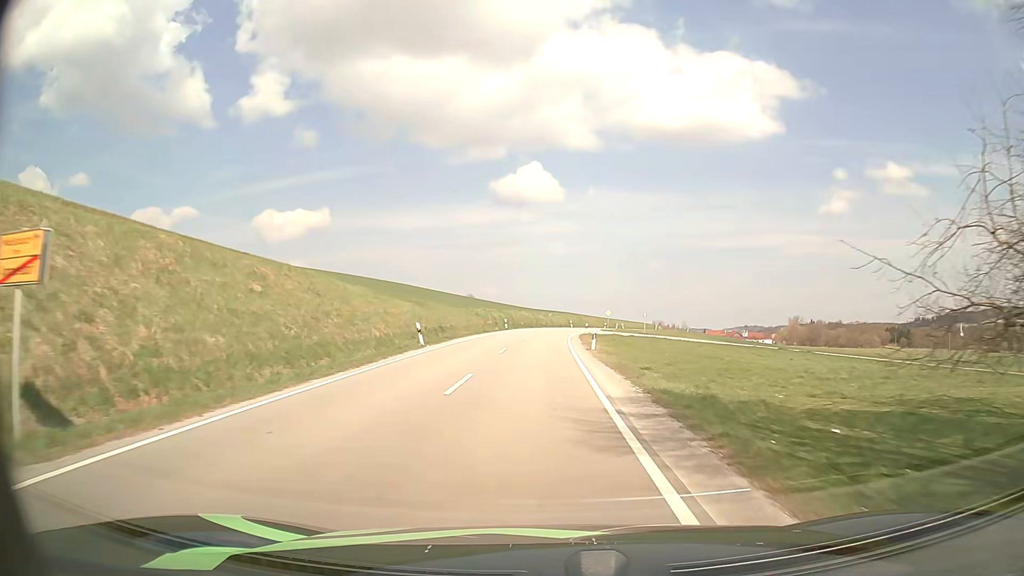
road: secondary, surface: asphalt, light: Day
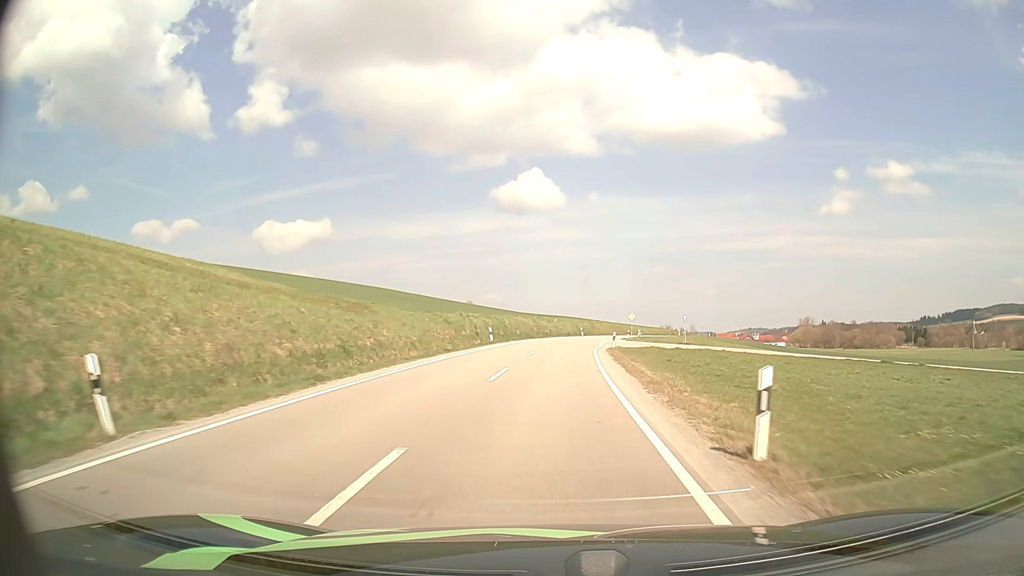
(-0.1, +21.2) m; 0°
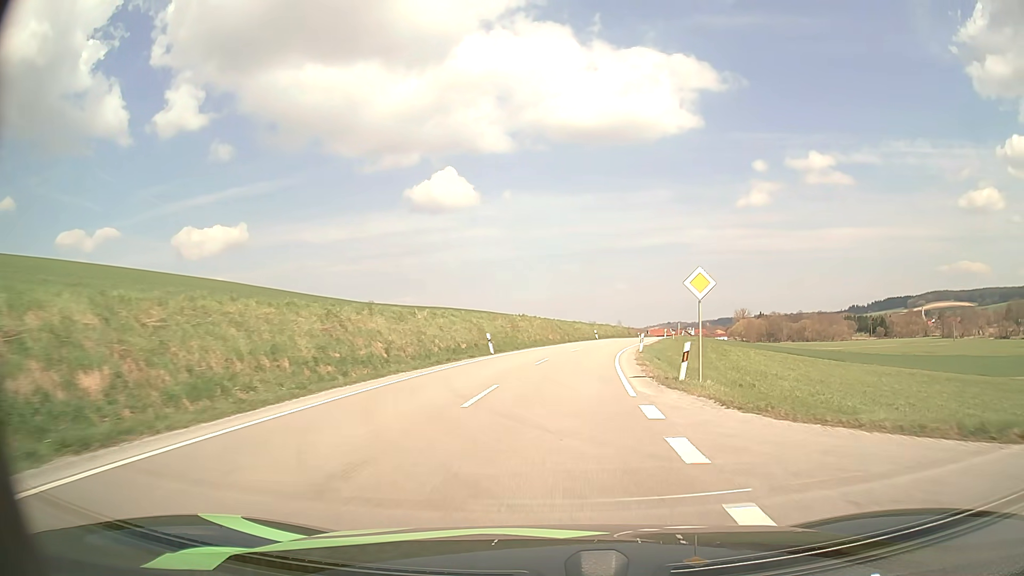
(+2.7, +52.3) m; +7°
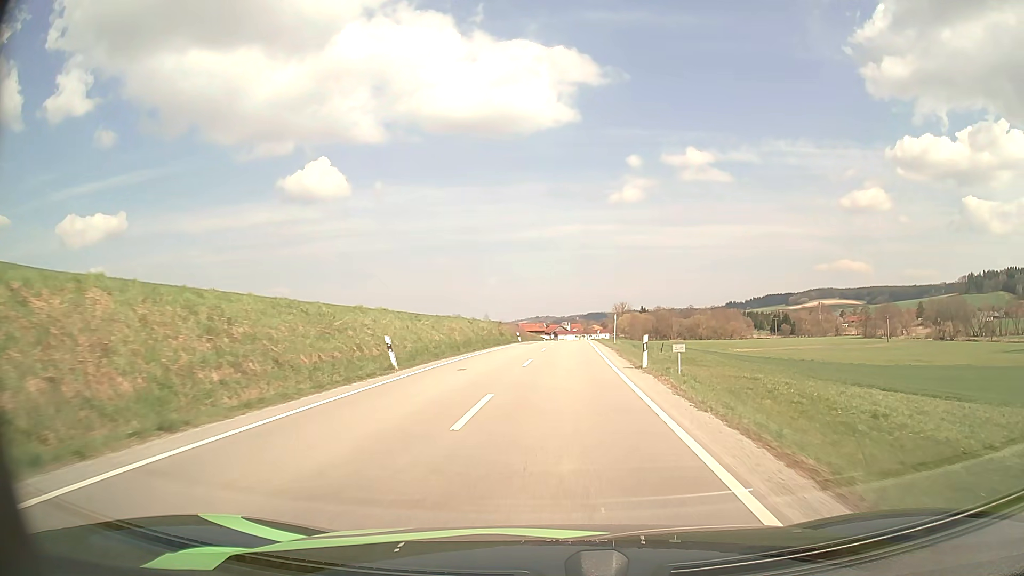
(+5.6, +50.5) m; +11°
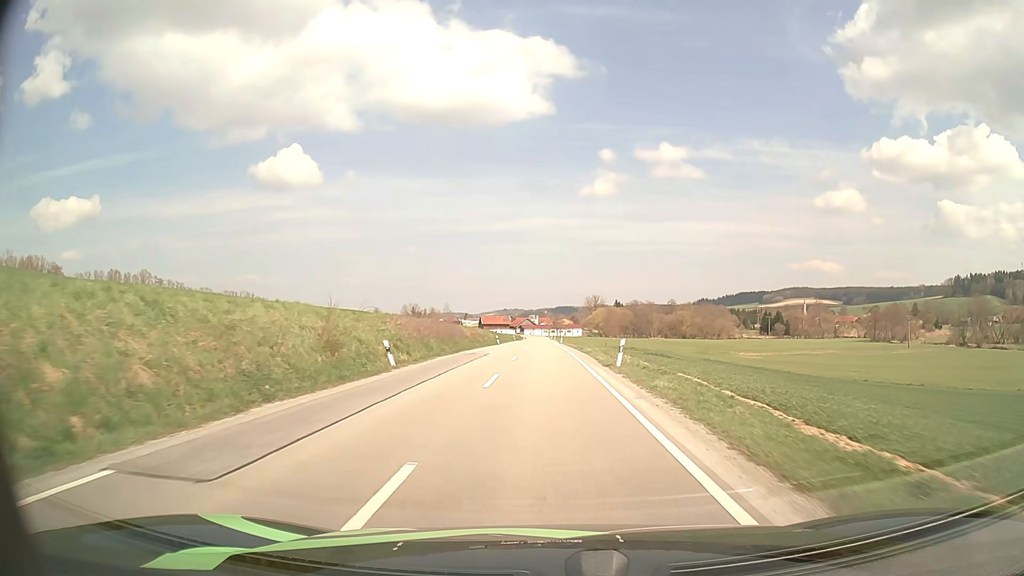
(+1.4, +42.1) m; +3°
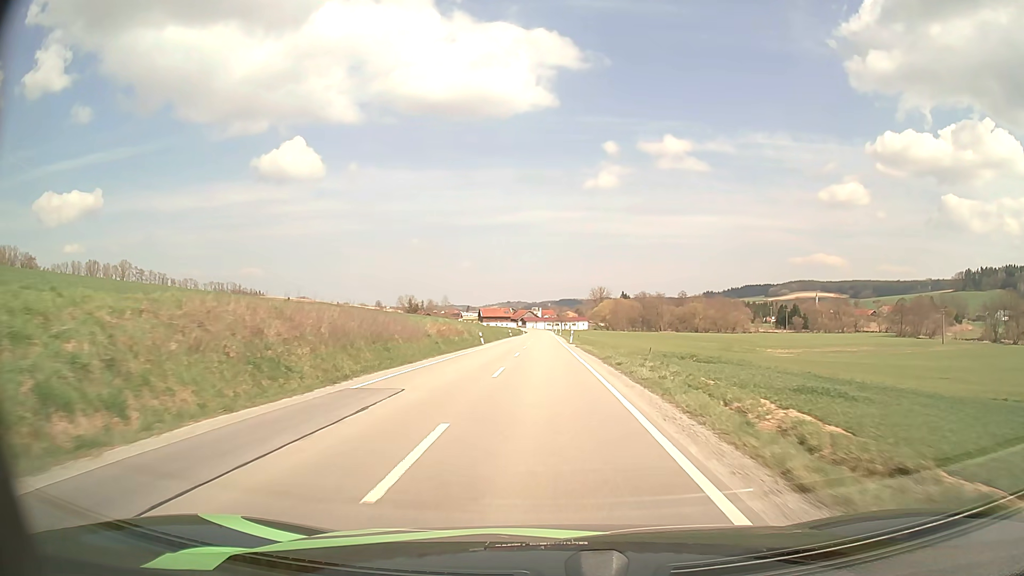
(0.0, +21.7) m; 0°
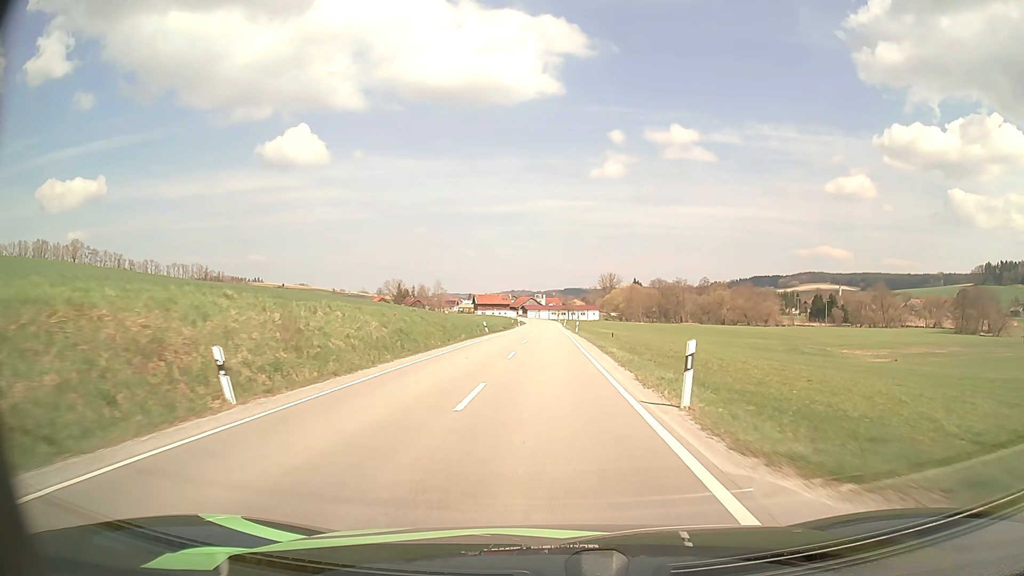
(-0.1, +43.4) m; 0°
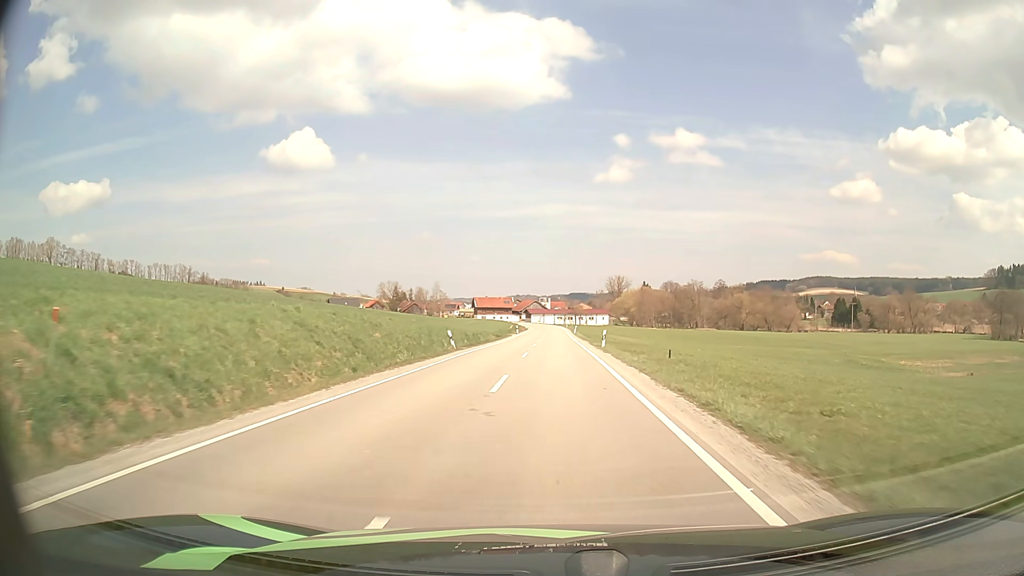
(-0.1, +21.3) m; 0°
(0, +10) (0, +20) (0, +30) (0, +40) (+1, +50) (+1, +60) (+1, +70) (+1, +80) (+1, +90) (+1, +100) m
